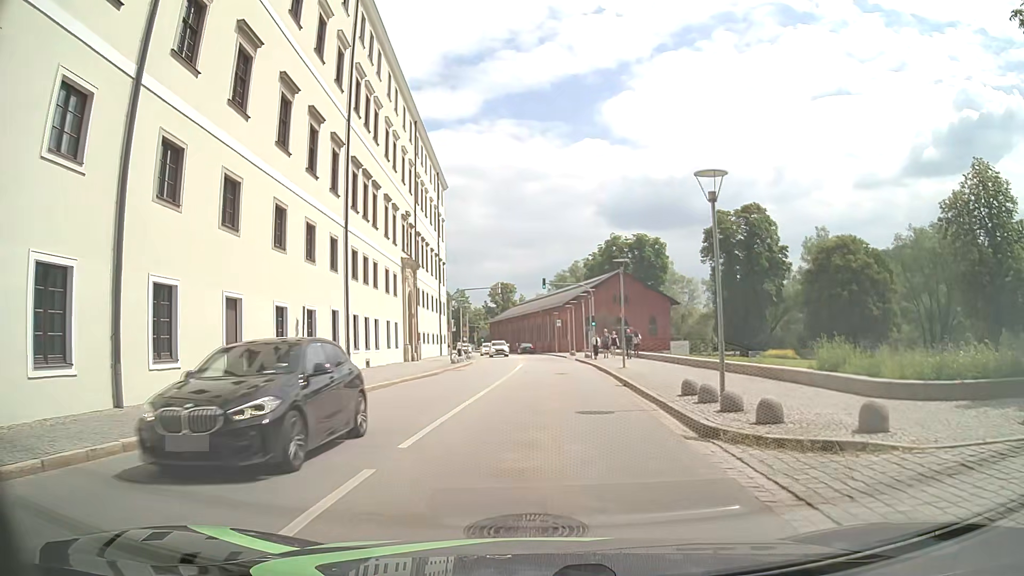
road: tertiary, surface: asphalt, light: Day
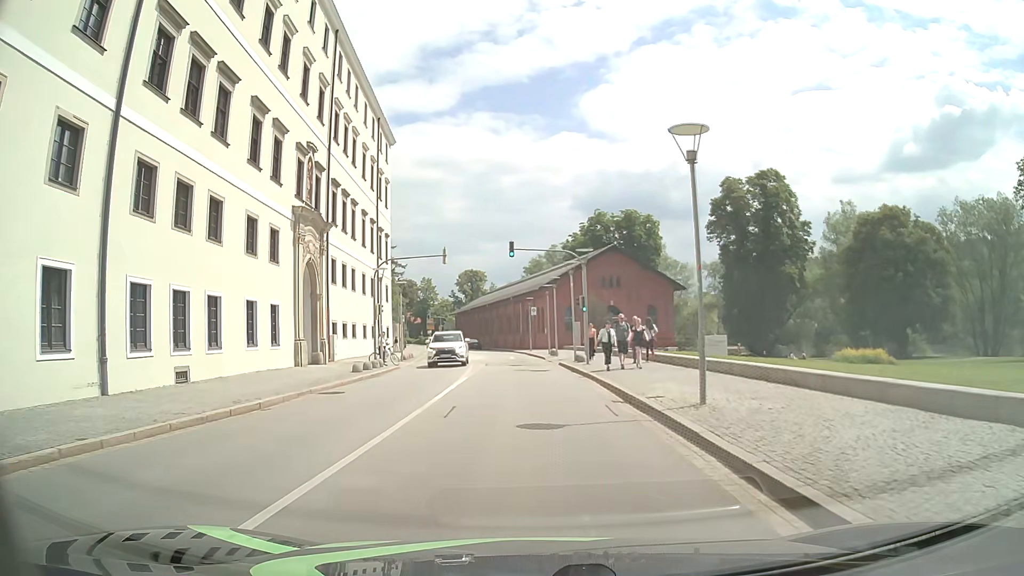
(+0.2, +18.1) m; +1°
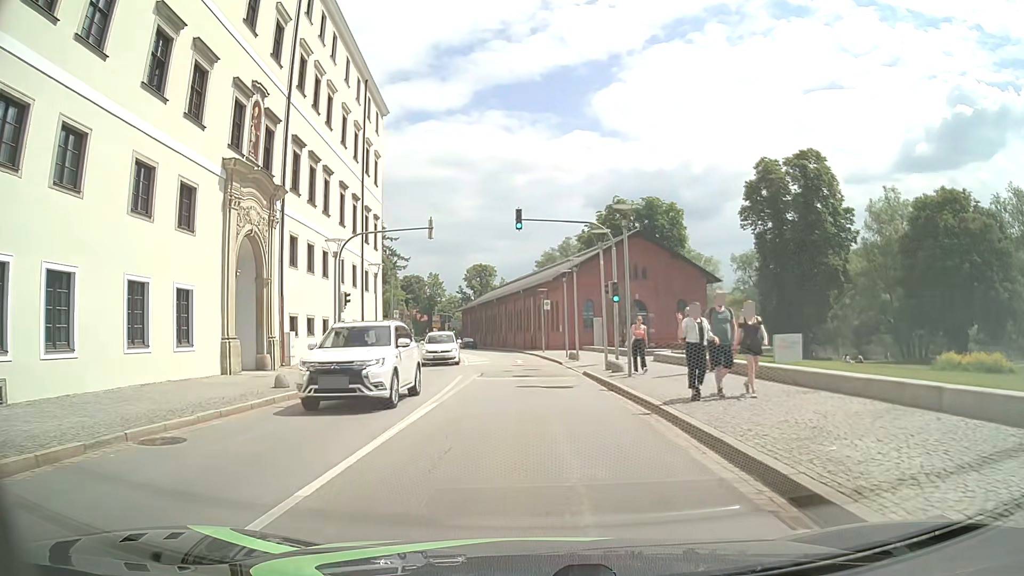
(-0.1, +9.2) m; -2°
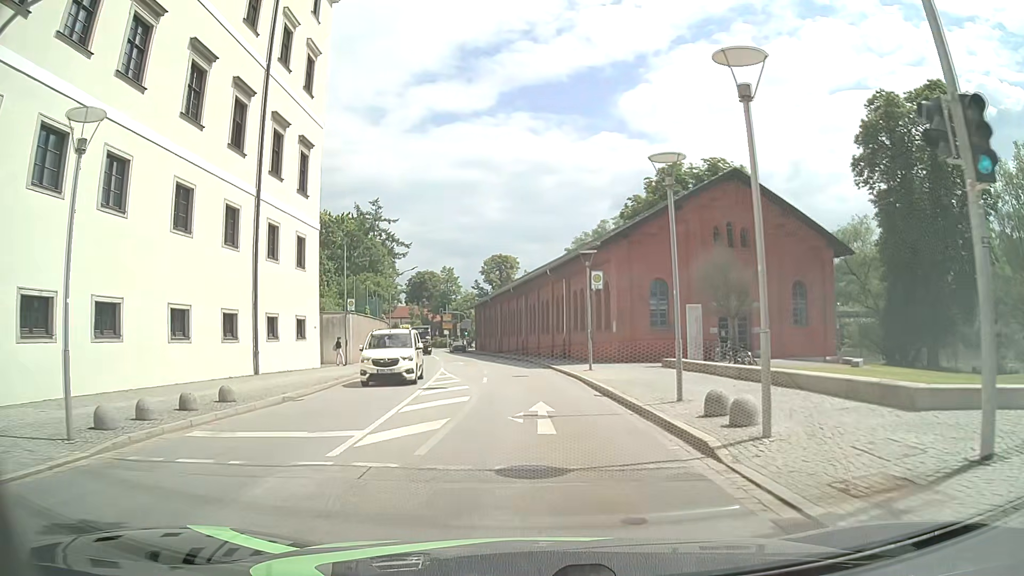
(-0.3, +23.1) m; -2°
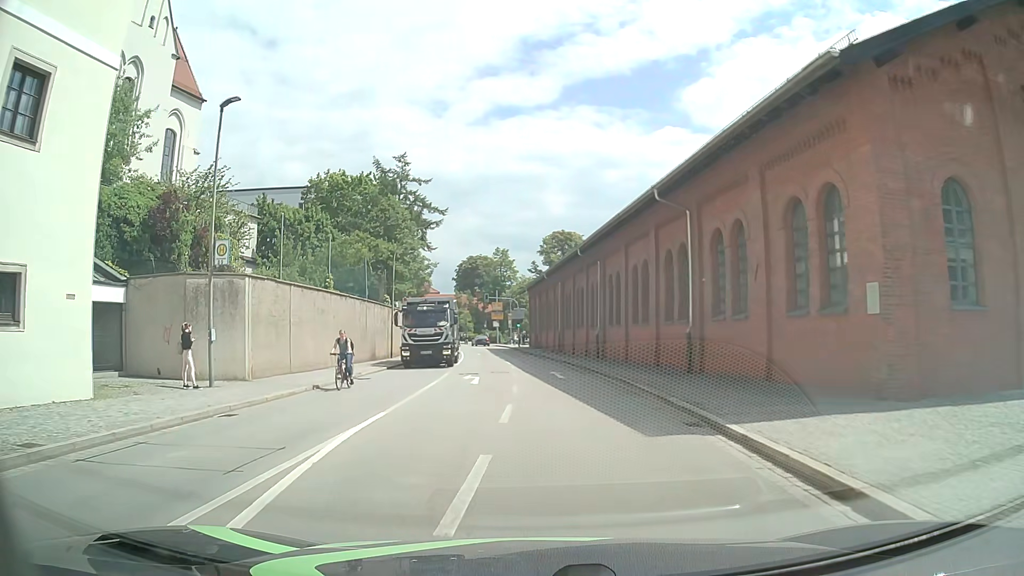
(-0.9, +22.9) m; -5°
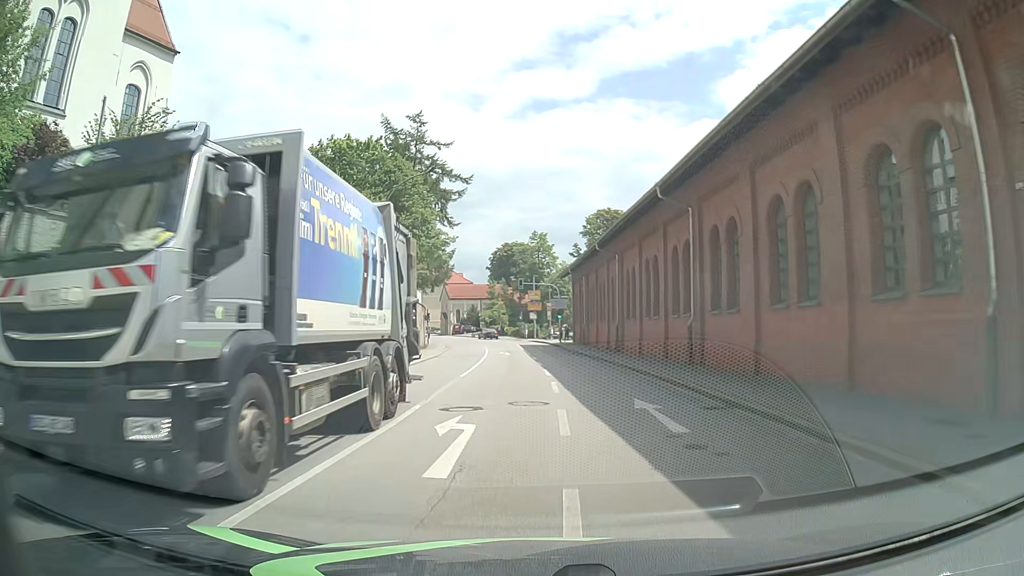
(-0.7, +13.8) m; -4°
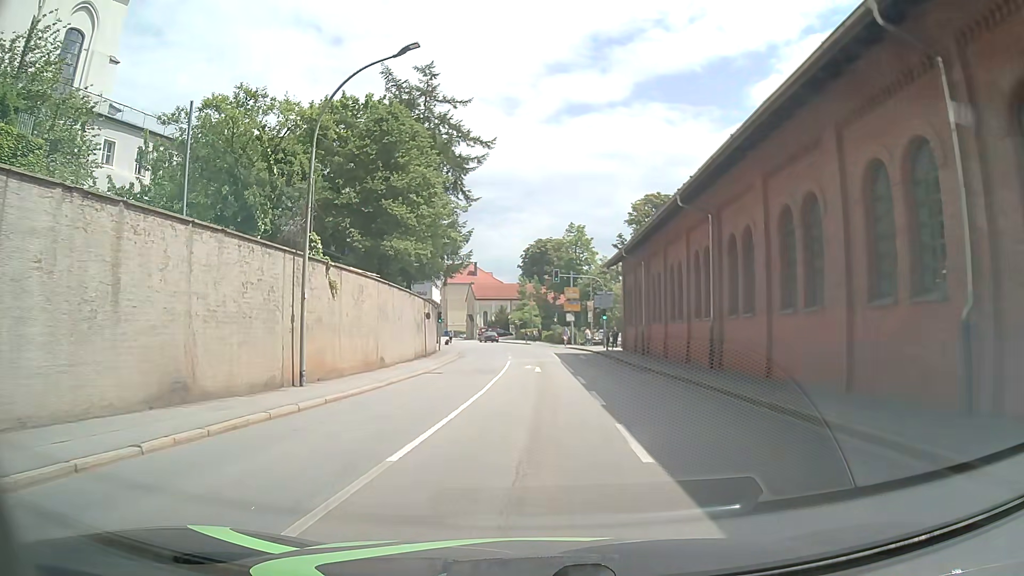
(-0.3, +13.9) m; -3°
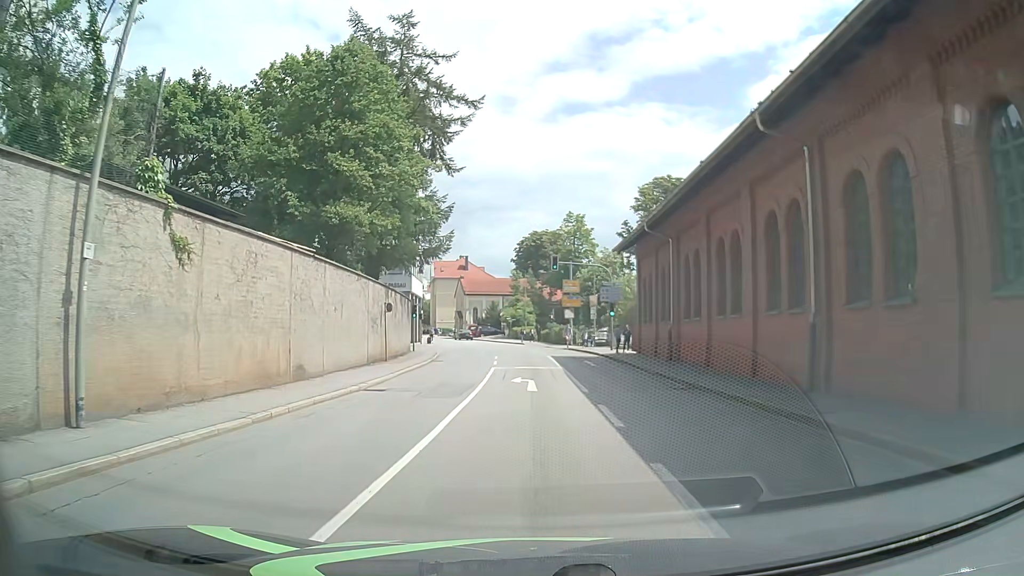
(0.0, +9.1) m; +1°
(0, +10) (0, +20) (0, +30) (-1, +40) (-2, +50) (-8, +58) (-17, +58) (-27, +57) (-37, +55) (-47, +53) m
